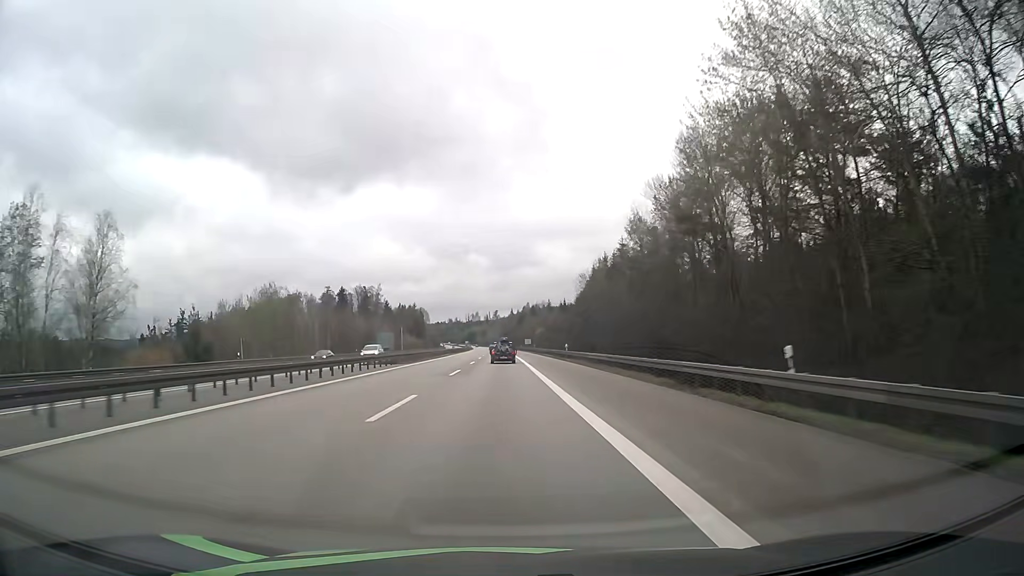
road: motorway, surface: asphalt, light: Day
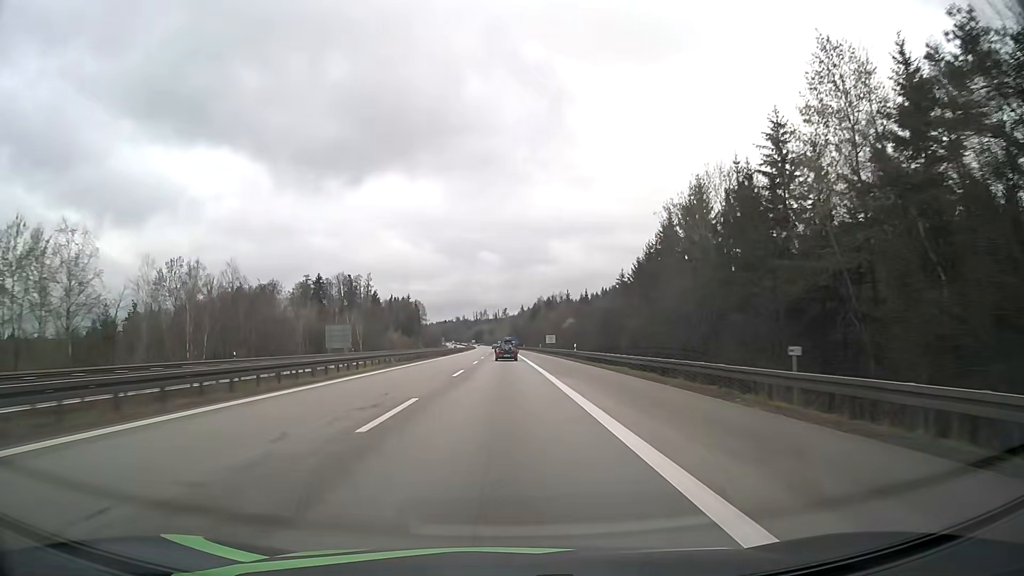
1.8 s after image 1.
(-0.5, +56.0) m; -1°
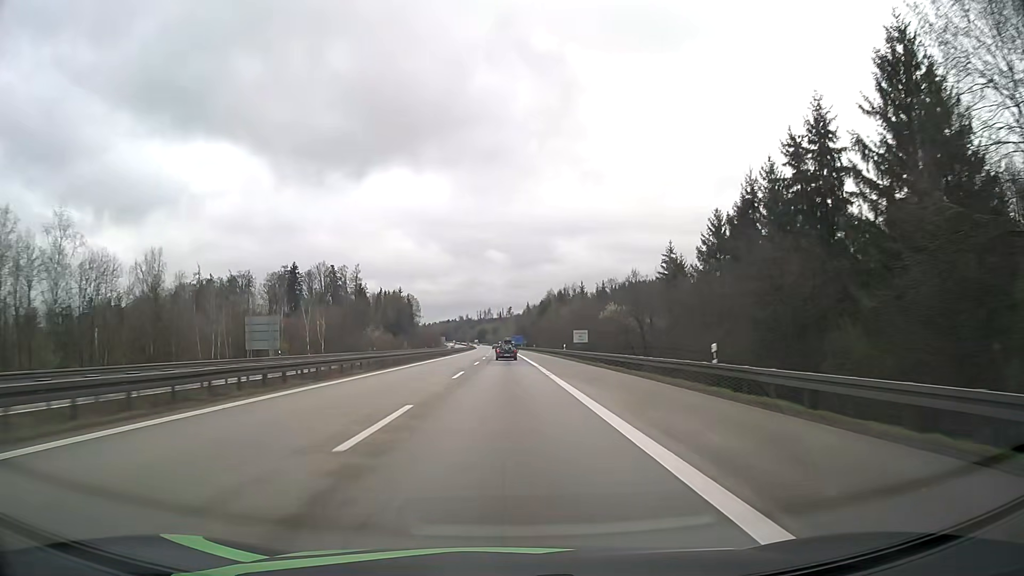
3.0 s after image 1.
(-0.1, +38.0) m; 0°
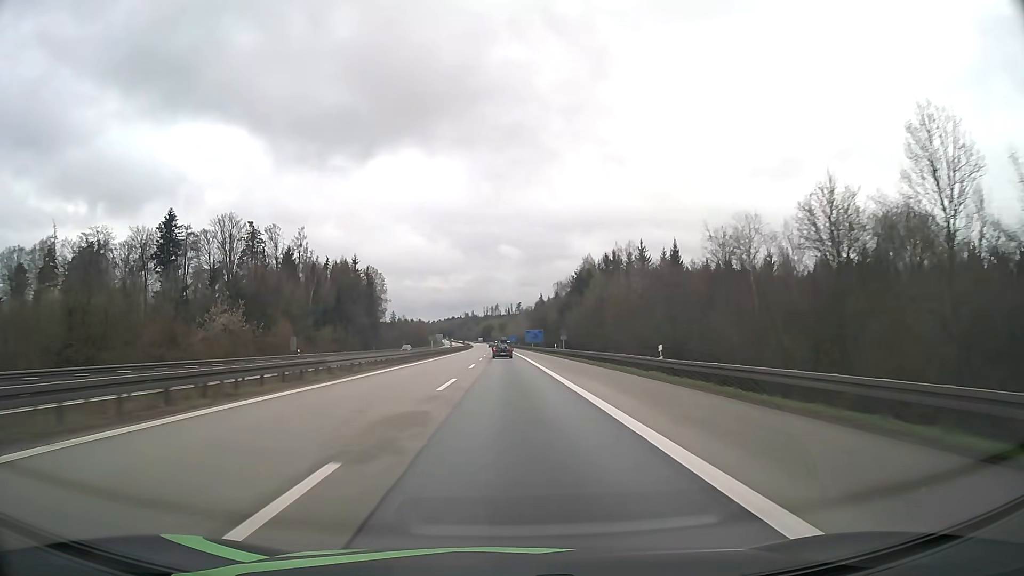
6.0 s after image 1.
(-1.4, +97.5) m; -1°
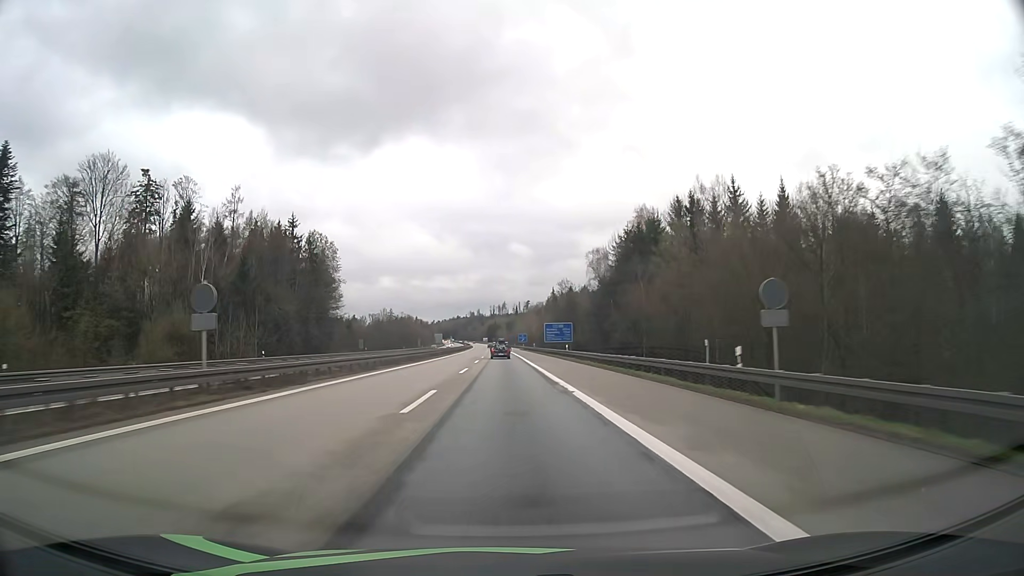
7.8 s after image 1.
(-0.3, +59.9) m; -1°
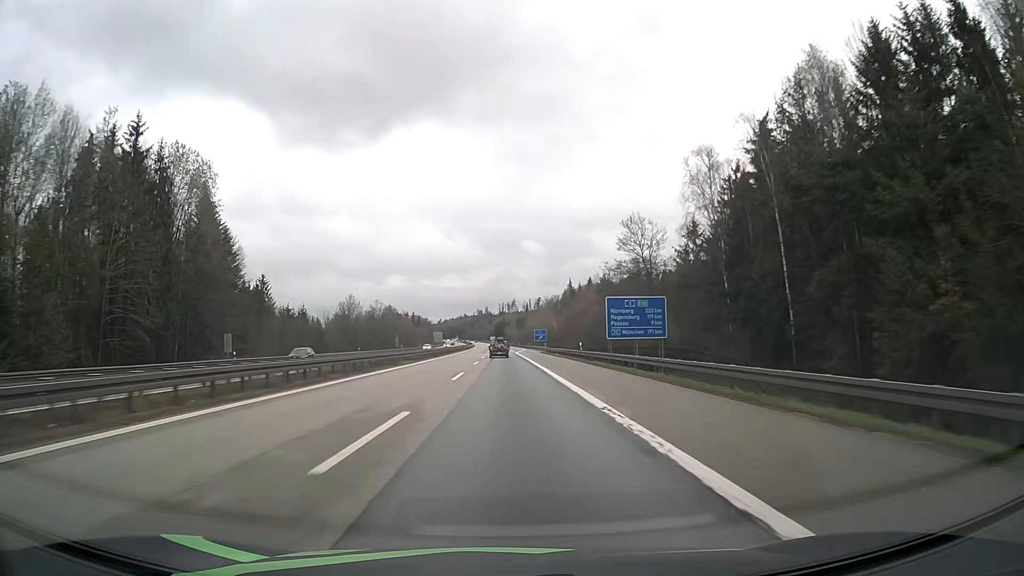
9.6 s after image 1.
(-0.5, +60.5) m; -1°
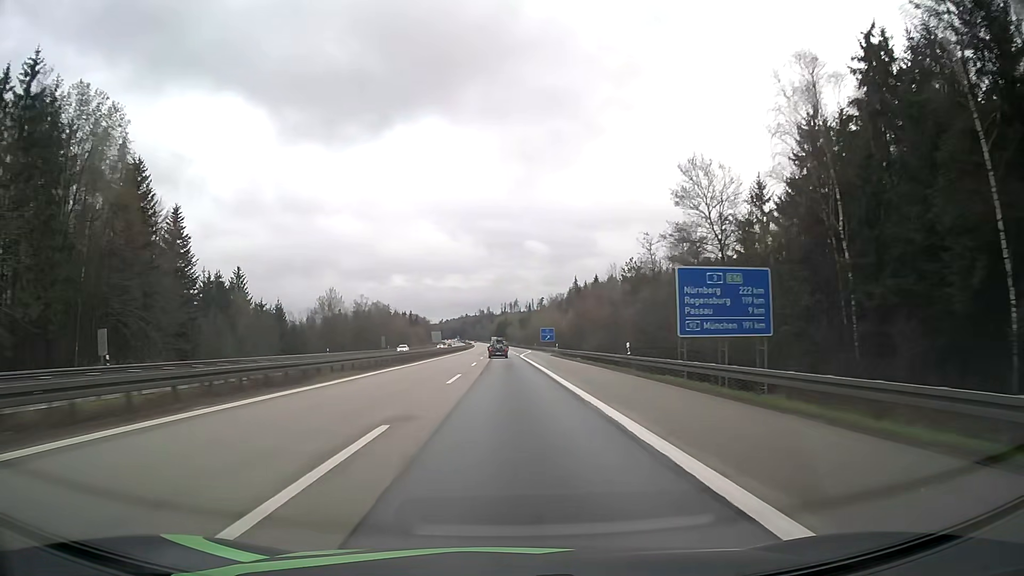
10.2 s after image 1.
(-0.1, +20.2) m; 0°
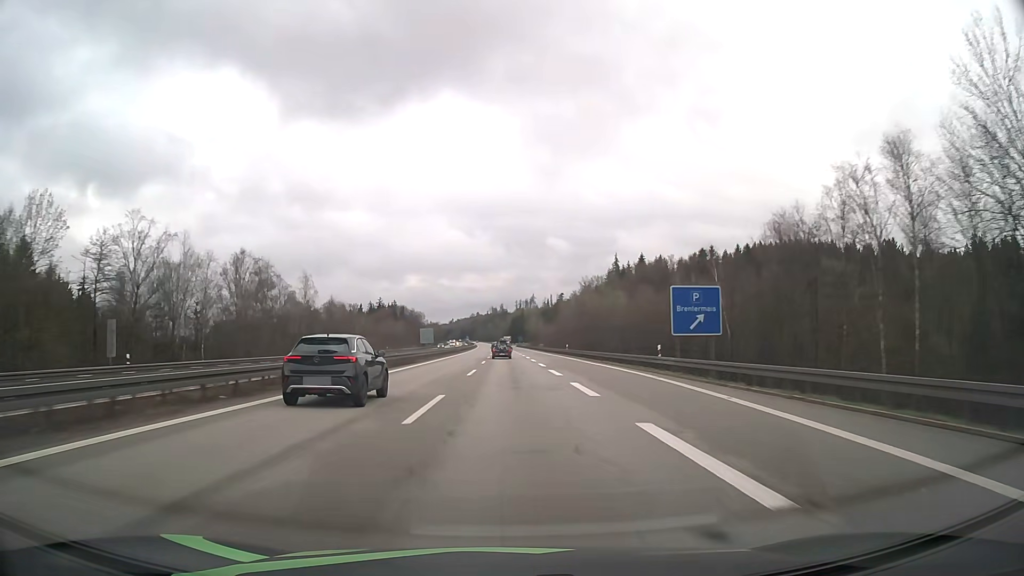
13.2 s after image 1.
(-1.1, +101.6) m; -1°
(0, +10) (0, +20) (0, +30) (0, +40) (0, +50) (0, +60) (0, +70) (0, +80) (-1, +90) (-1, +100) m
